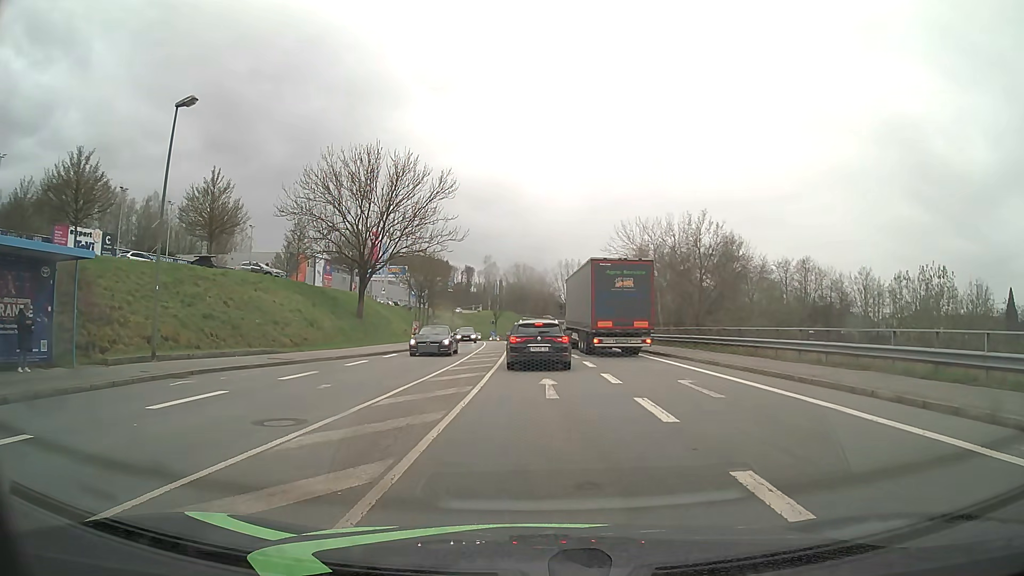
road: tertiary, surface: asphalt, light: Day
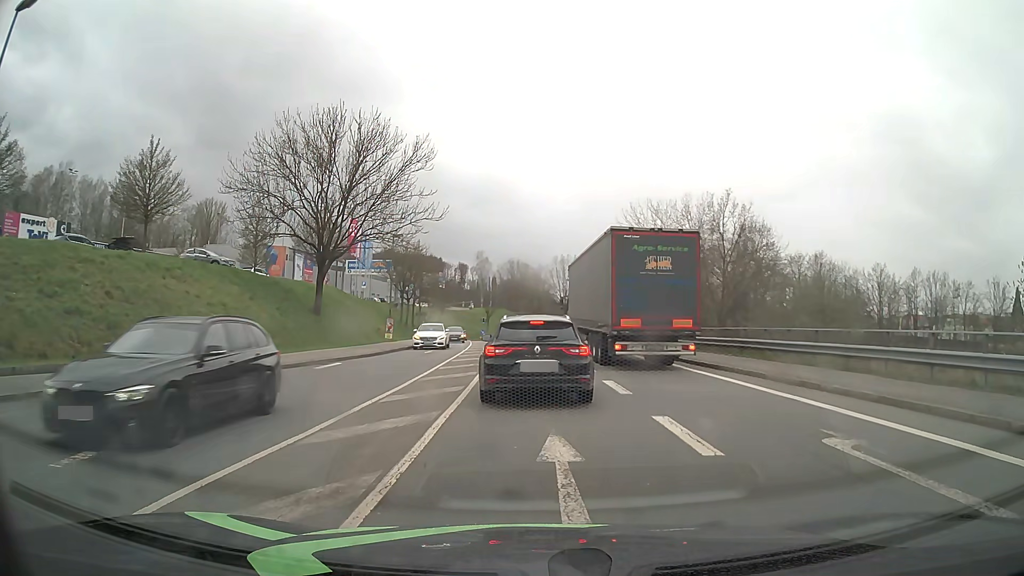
(-0.1, +8.5) m; 0°
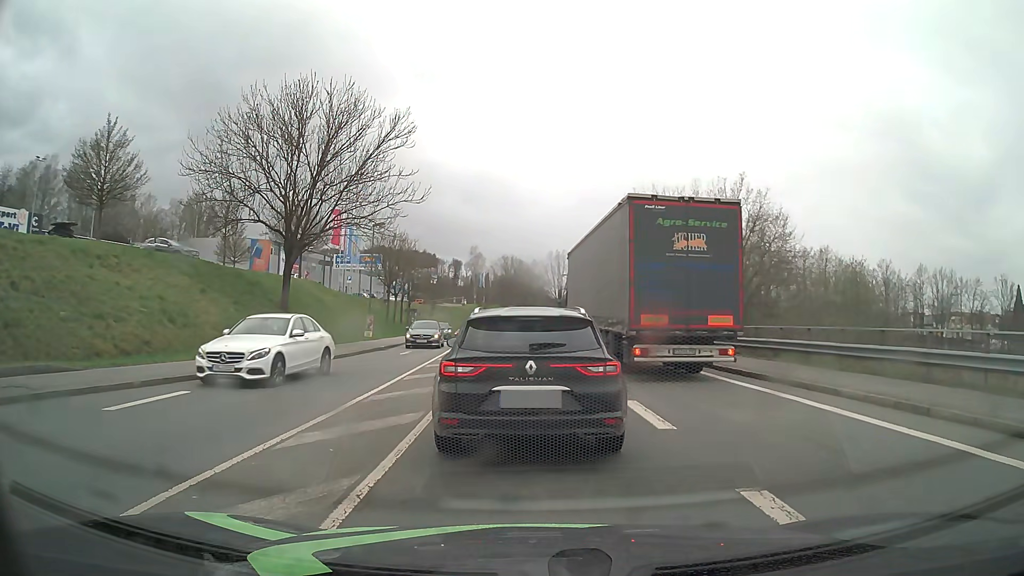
(0.0, +4.3) m; +1°
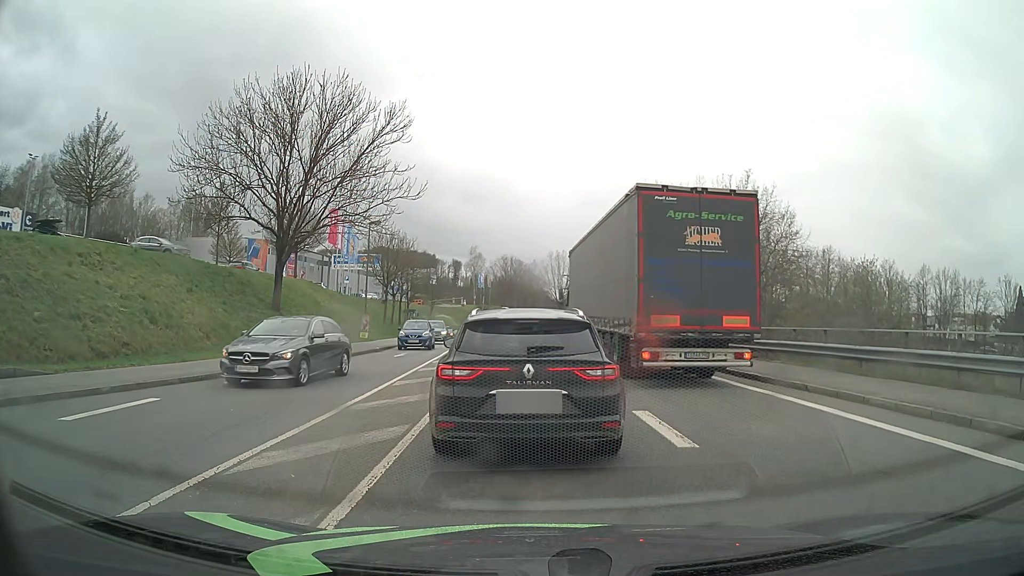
(0.0, +1.1) m; -1°
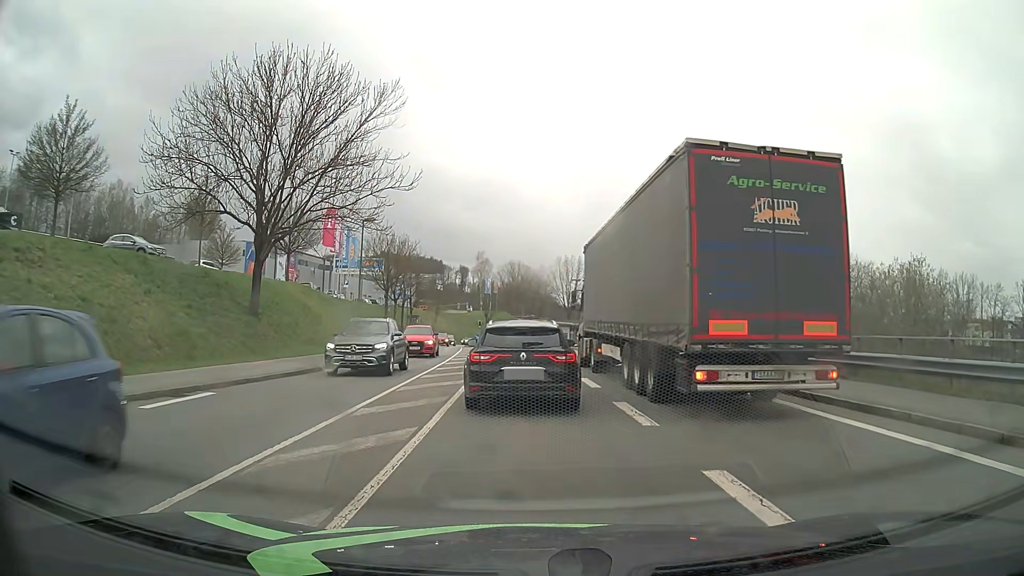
(0.0, +4.1) m; +1°
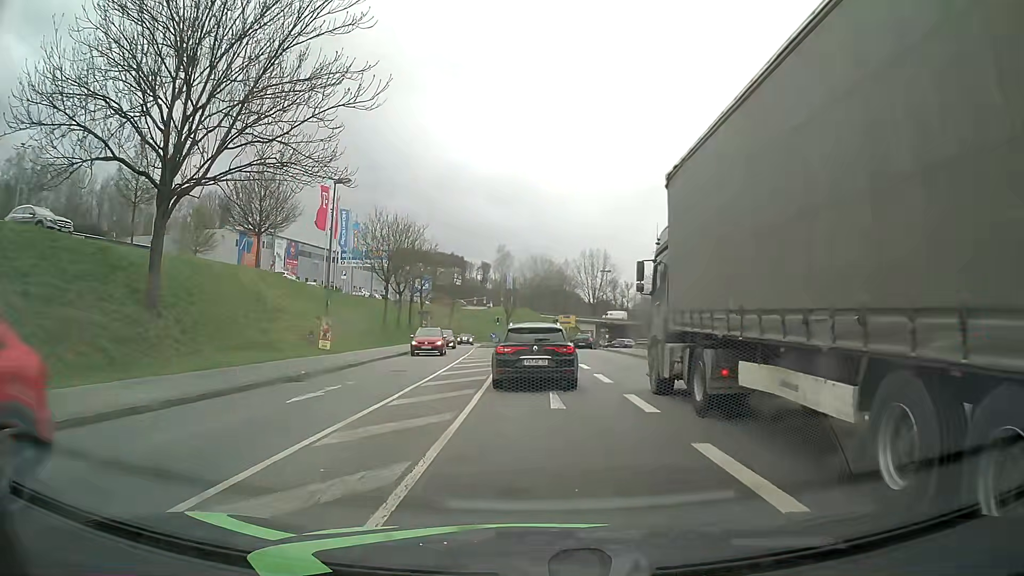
(-0.3, +10.9) m; -2°
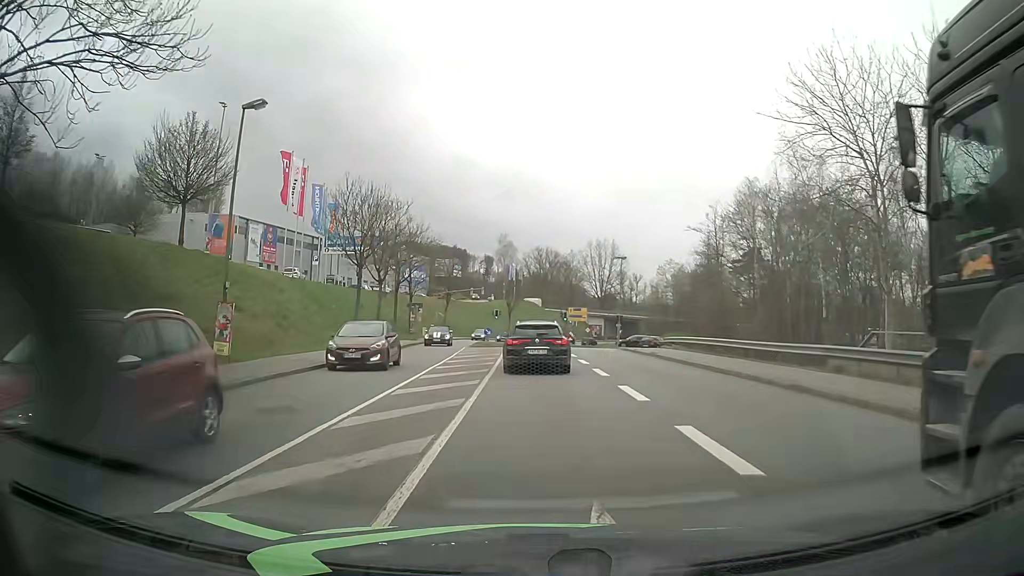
(0.0, +11.1) m; 0°
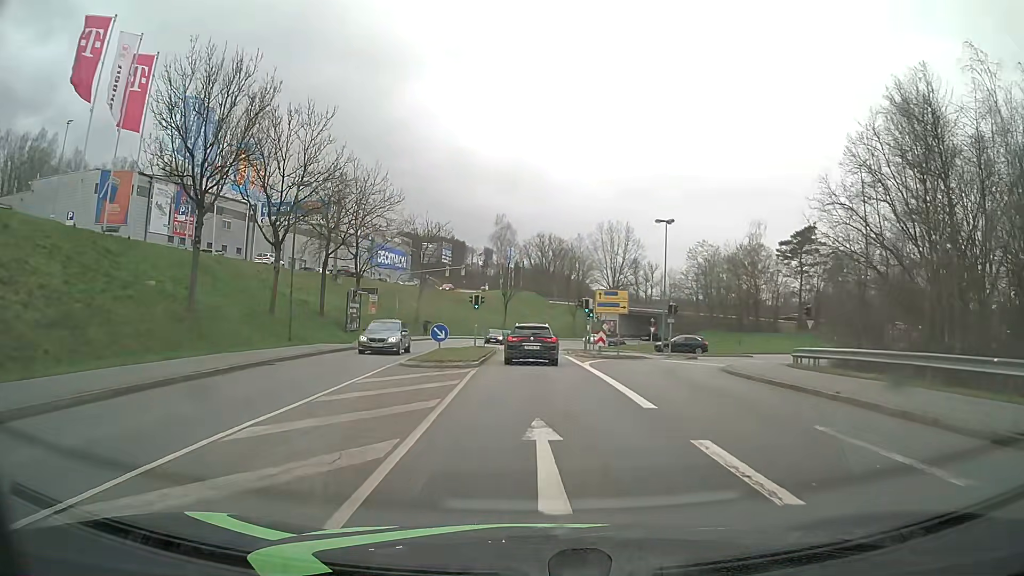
(-0.1, +25.5) m; 0°
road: primary_link
(0, +10) (0, +20) (0, +30) (0, +40) (0, +50) (0, +60) (+1, +70) (+3, +80) (+6, +89) (+10, +99) m
